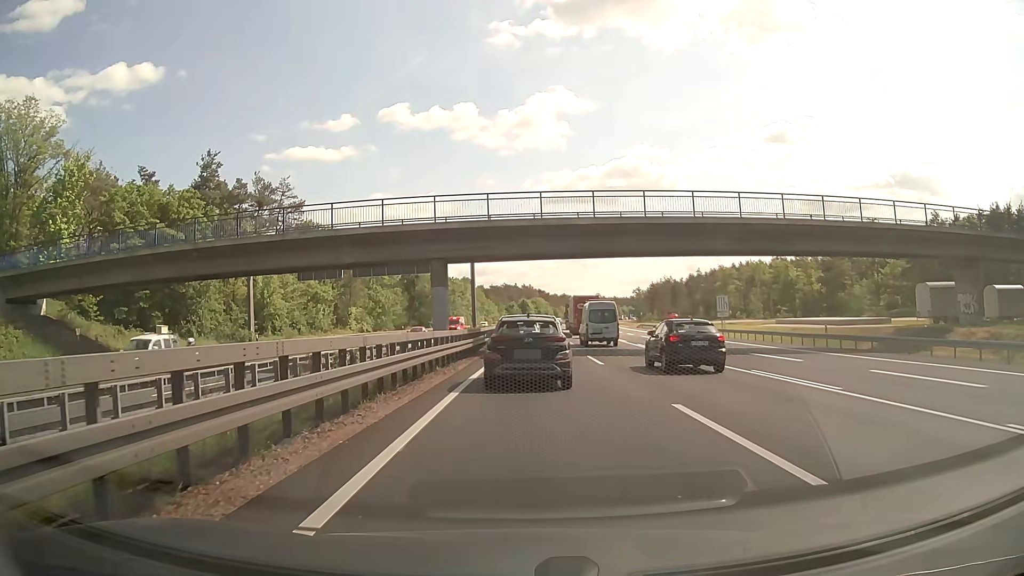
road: motorway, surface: asphalt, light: Day
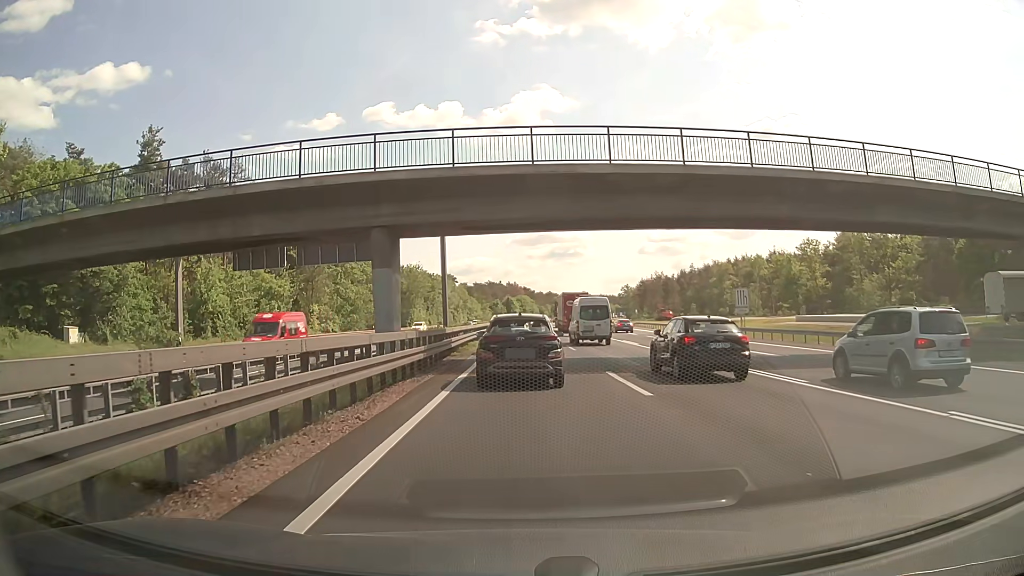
(+0.1, +10.7) m; +1°
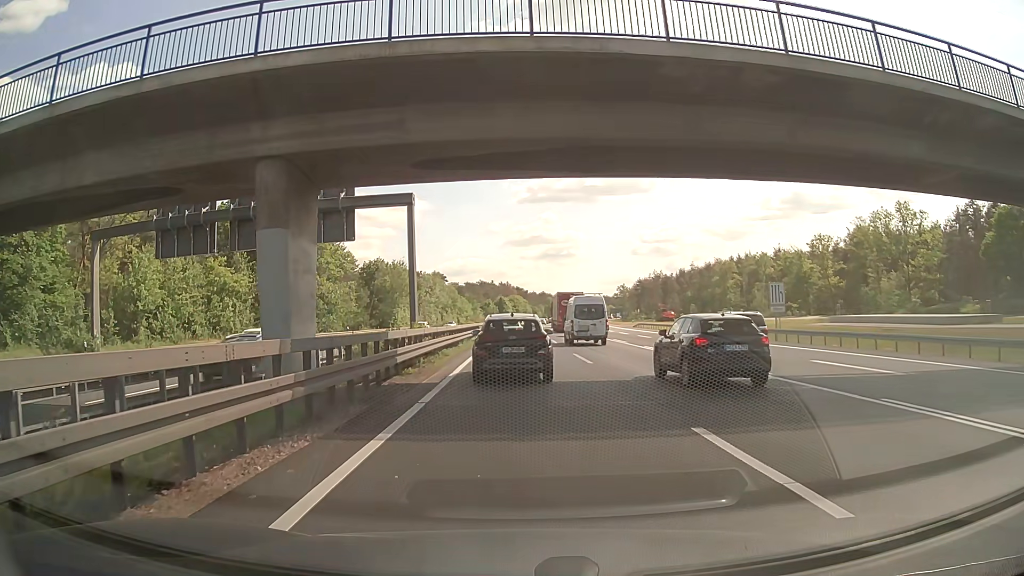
(+0.1, +10.1) m; +1°
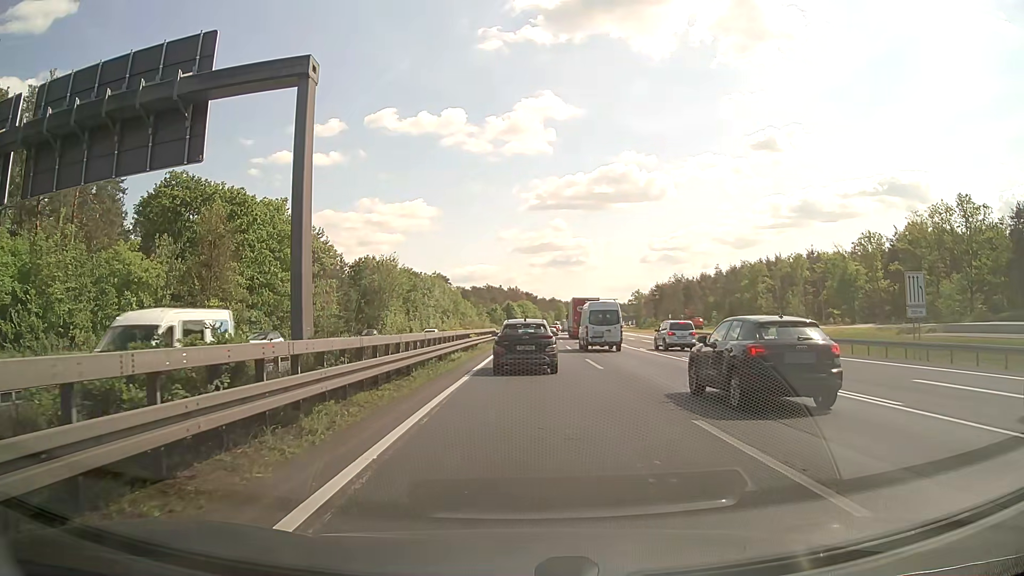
(0.0, +18.2) m; -1°
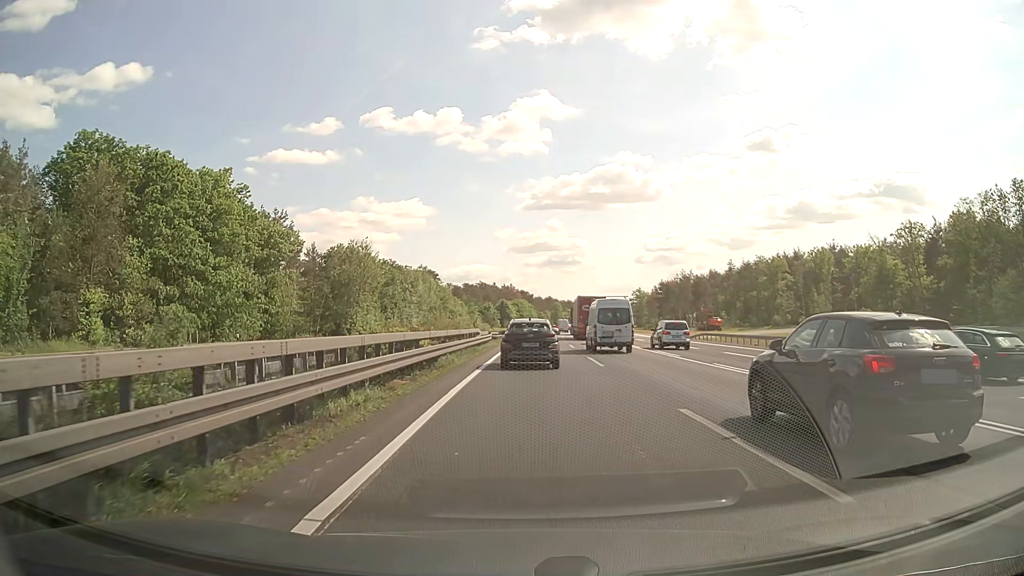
(+0.1, +16.8) m; +1°
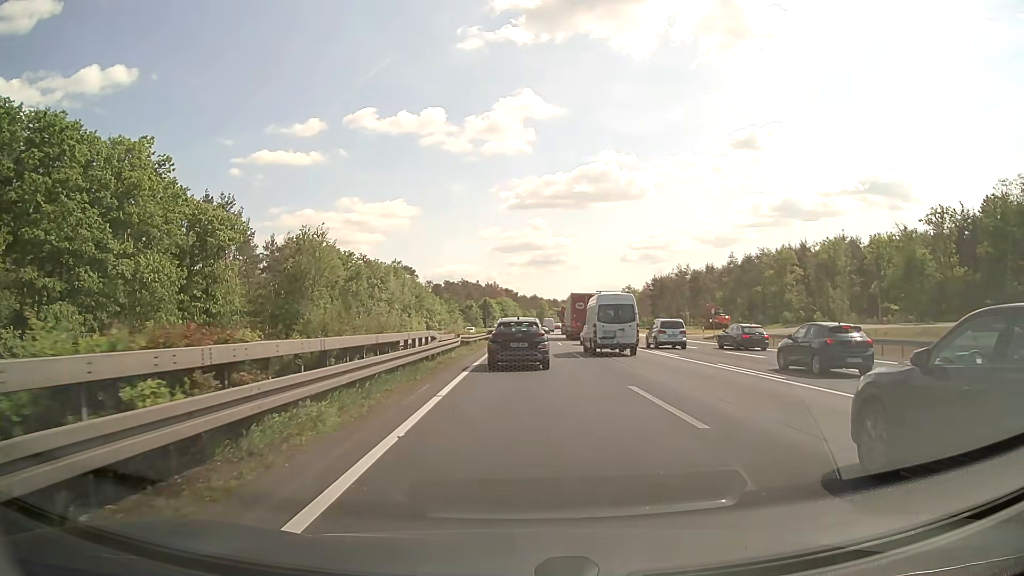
(+0.2, +14.0) m; +1°
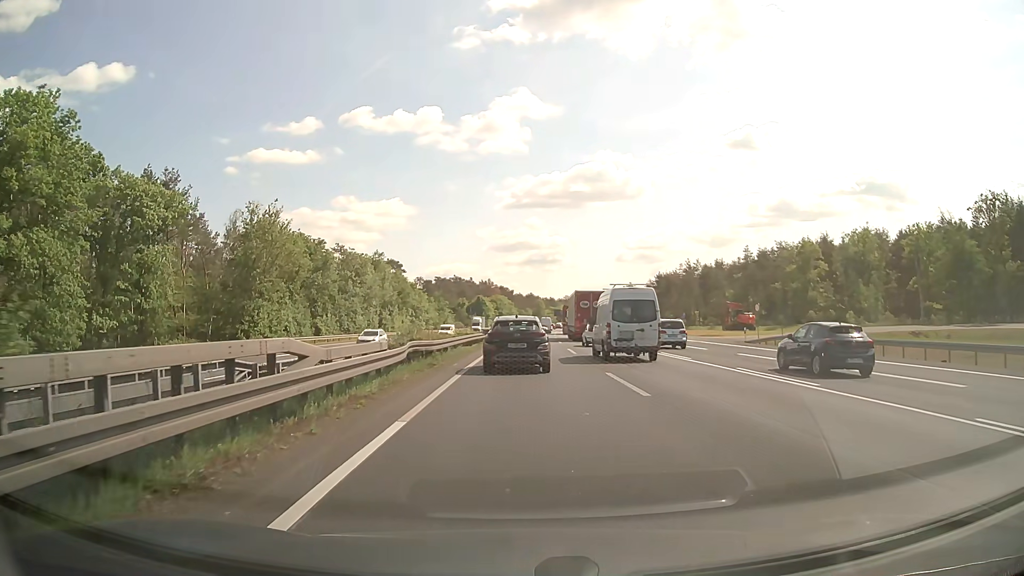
(0.0, +14.3) m; 0°
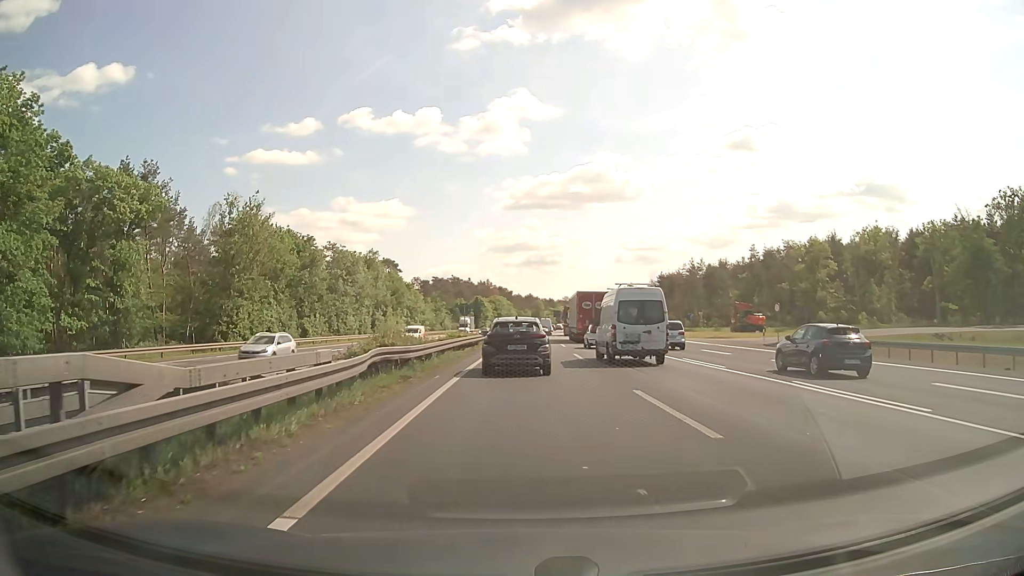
(0.0, +4.6) m; 0°
(0, +10) (0, +20) (0, +30) (0, +40) (+1, +50) (+1, +60) (+1, +70) (+2, +80) (+2, +90) (+3, +100) m
